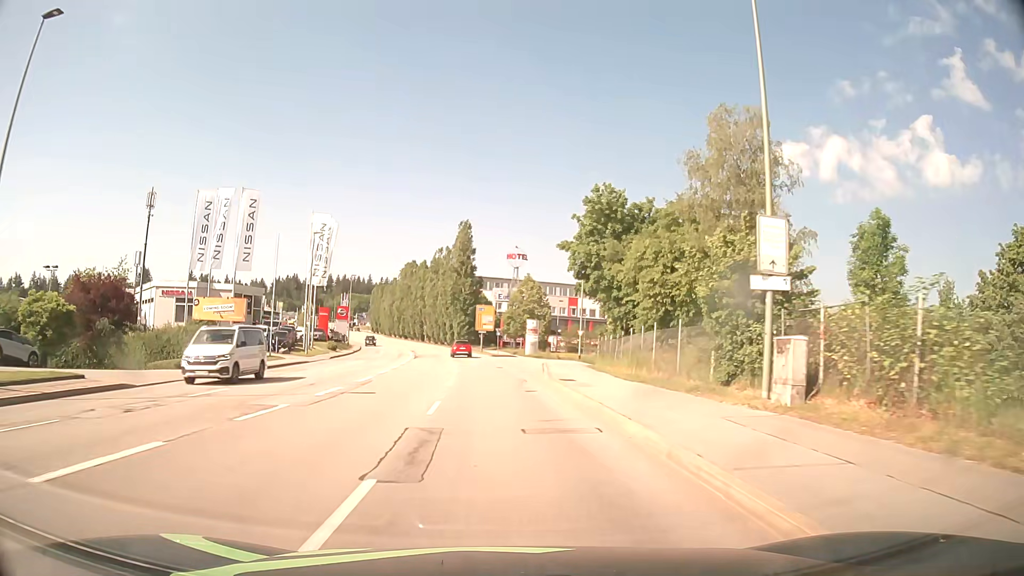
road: tertiary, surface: asphalt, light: Day
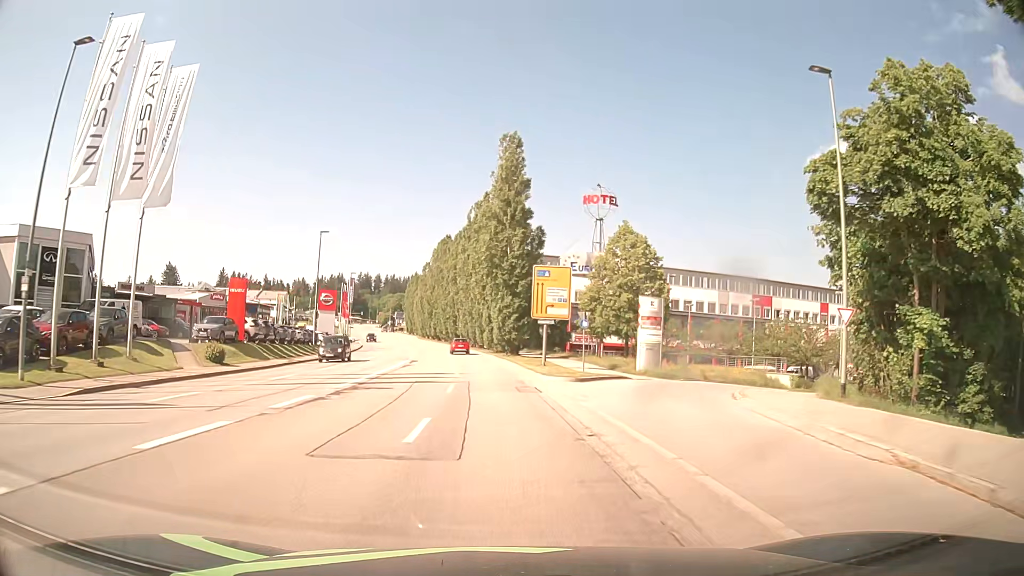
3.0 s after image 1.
(-1.7, +40.5) m; -5°
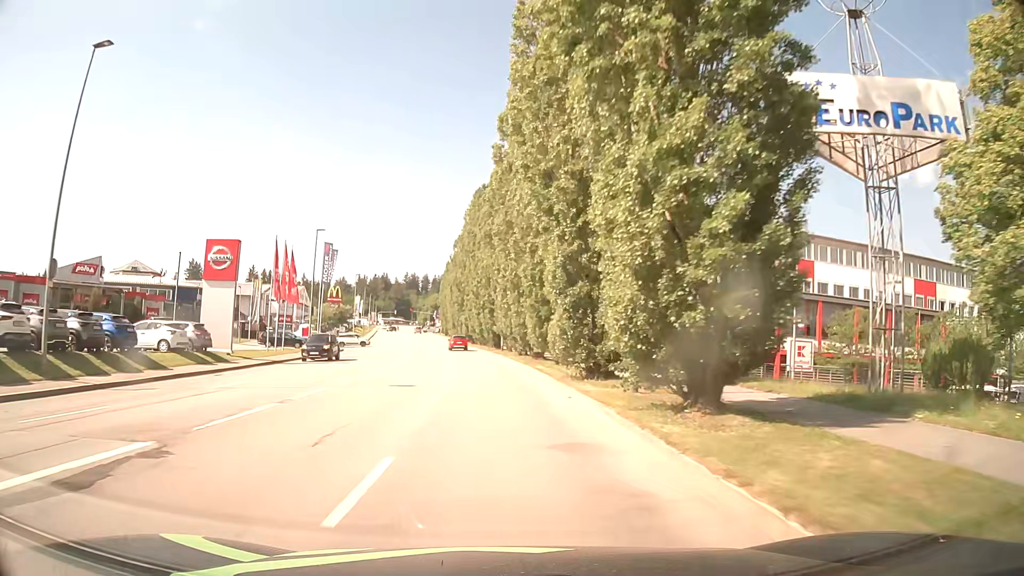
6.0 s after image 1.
(-1.4, +40.4) m; -4°
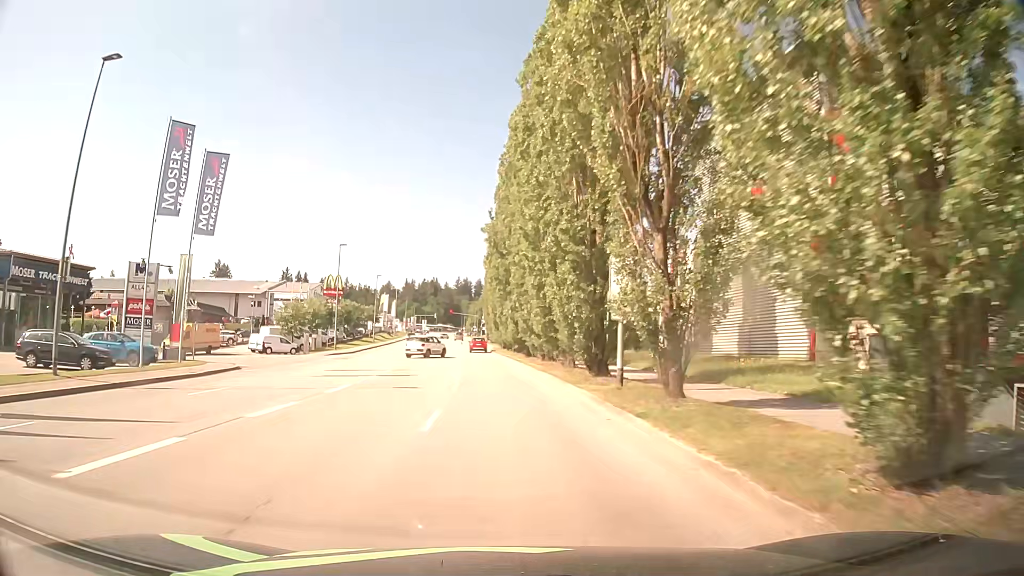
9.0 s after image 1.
(-1.8, +40.2) m; -5°
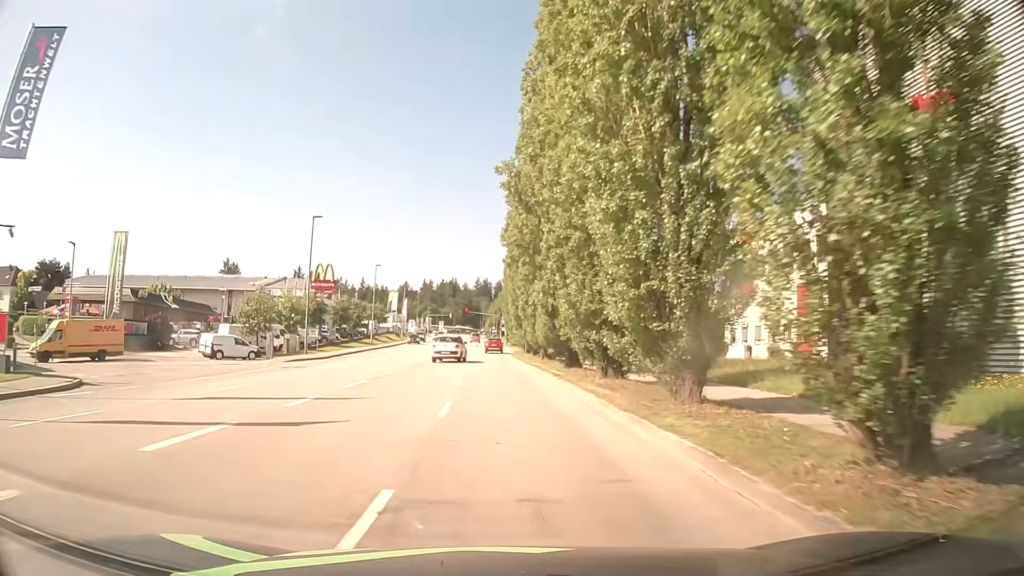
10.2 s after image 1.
(-0.4, +16.1) m; -2°
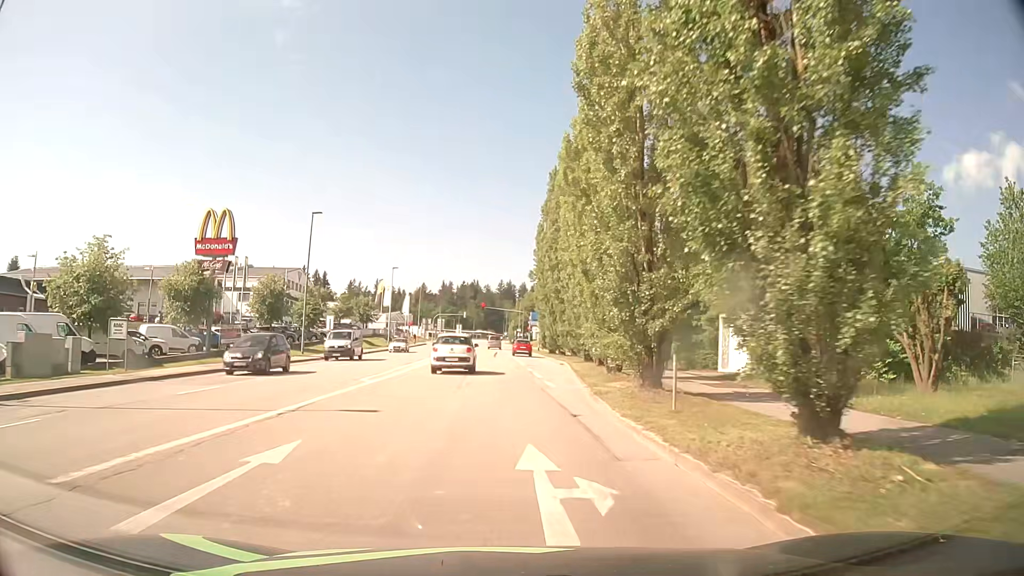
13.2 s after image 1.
(-0.8, +38.0) m; -2°
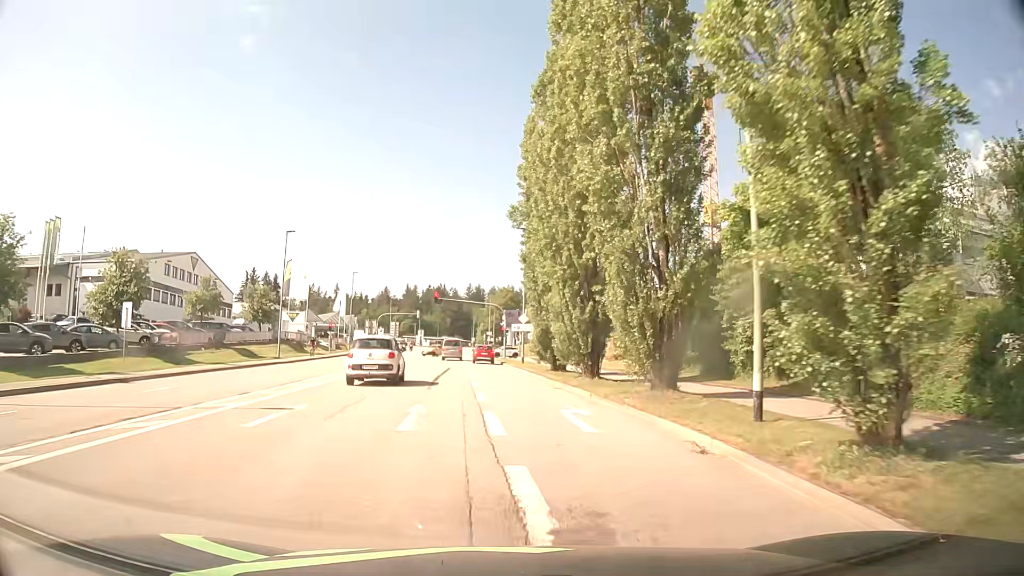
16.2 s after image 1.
(+0.4, +34.3) m; +2°
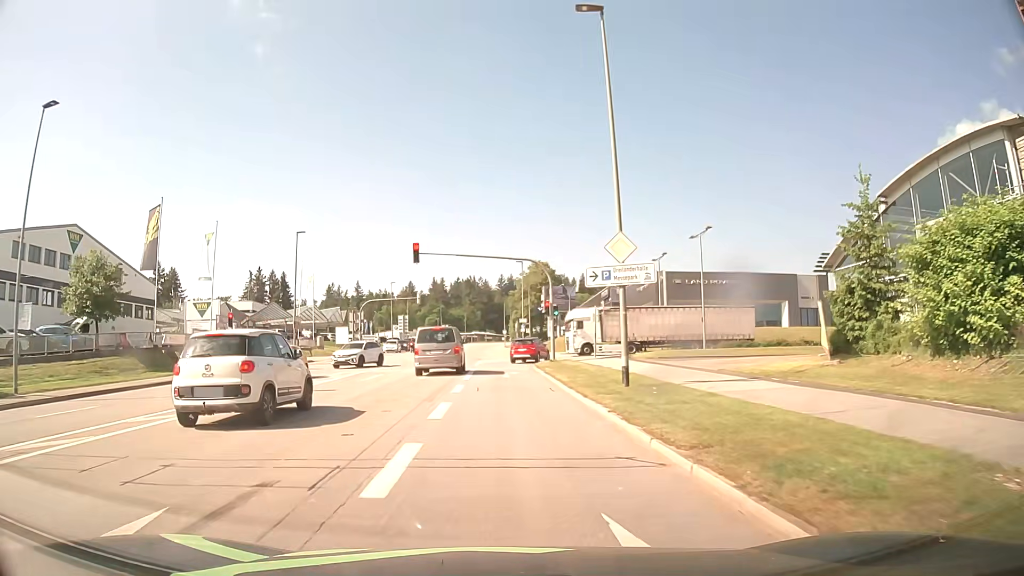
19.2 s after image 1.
(-0.6, +34.8) m; -3°
(0, +10) (0, +20) (0, +30) (0, +40) (+4, +49) (+12, +54) (+22, +55) (+32, +54) (+42, +53) (+52, +52) m
